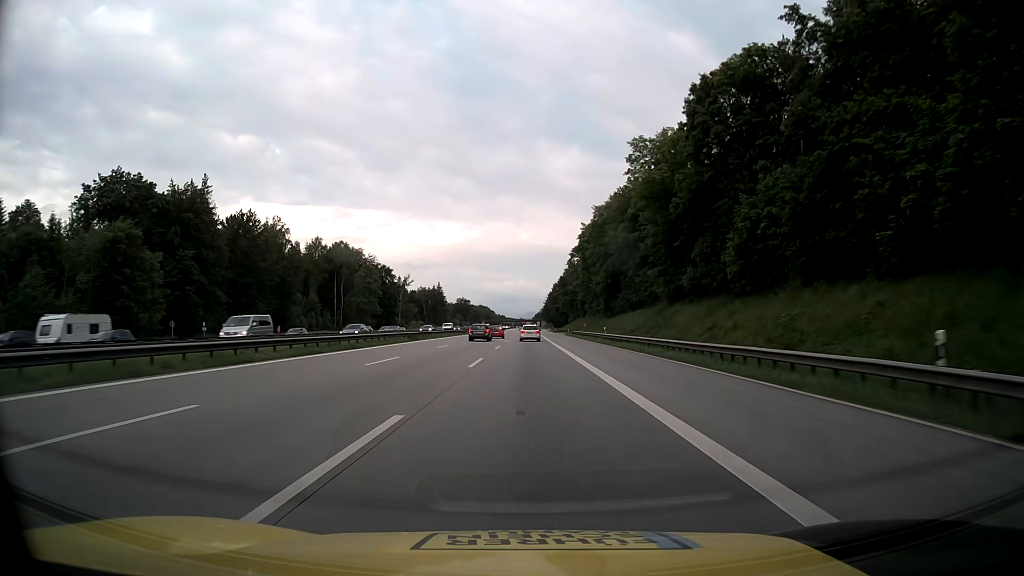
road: motorway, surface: asphalt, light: Day
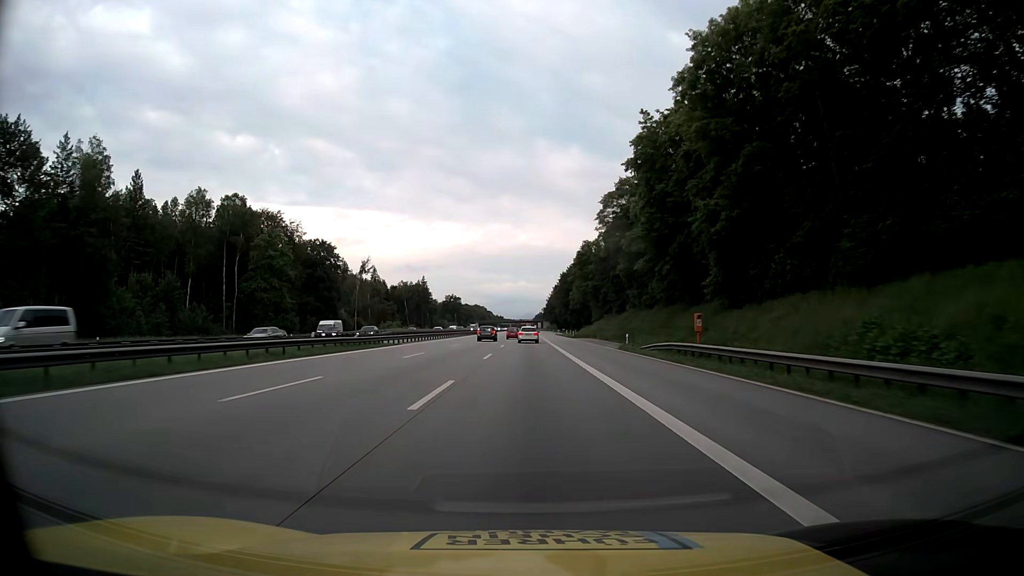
(0.0, +65.4) m; 0°
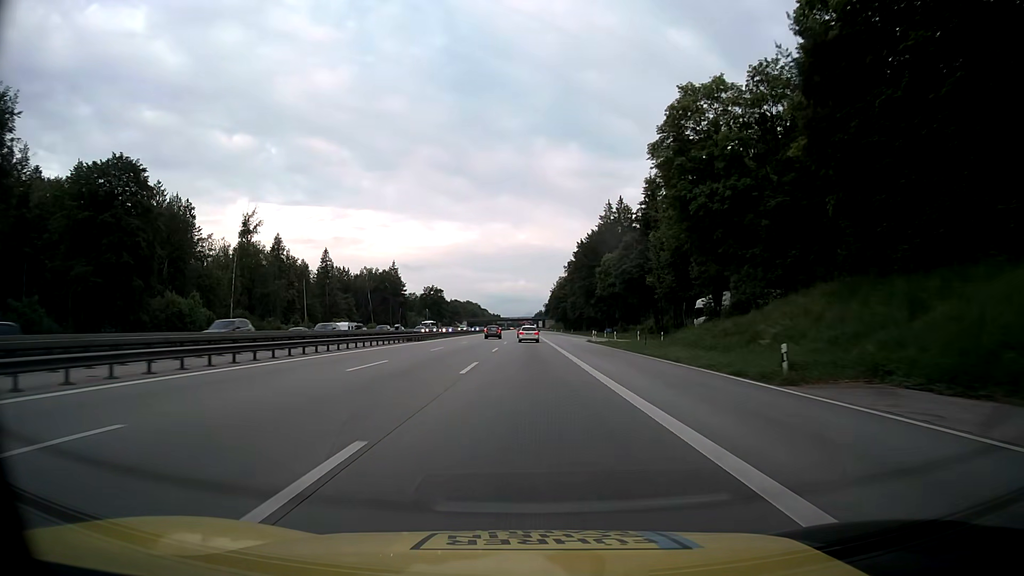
(+0.1, +81.6) m; 0°
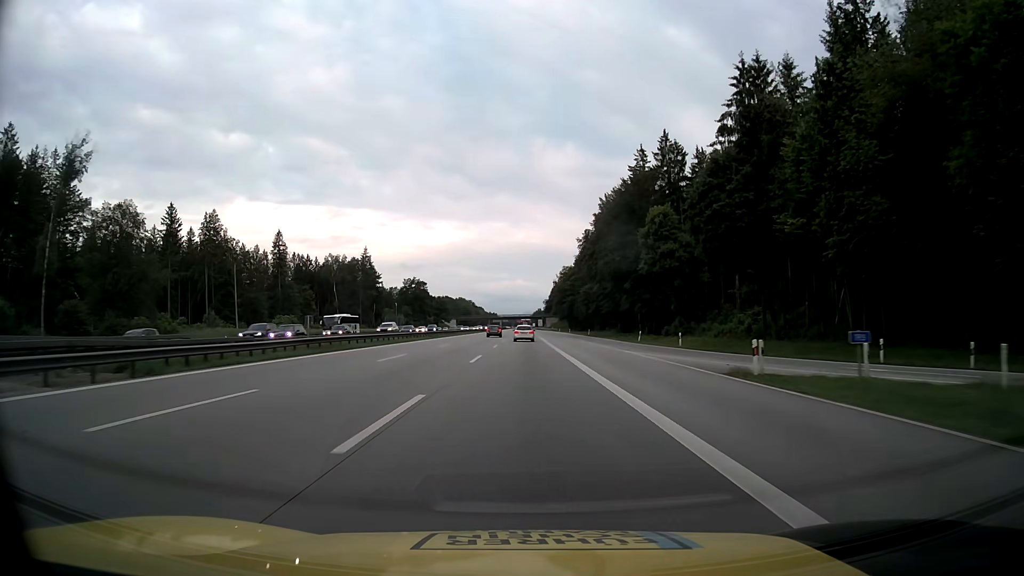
(0.0, +48.9) m; 0°
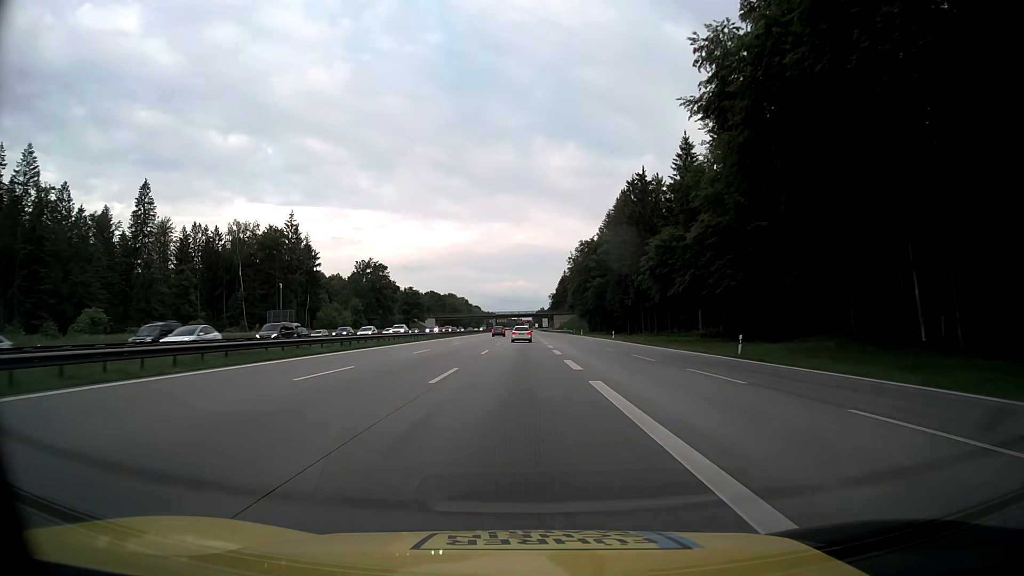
(-0.4, +81.4) m; 0°
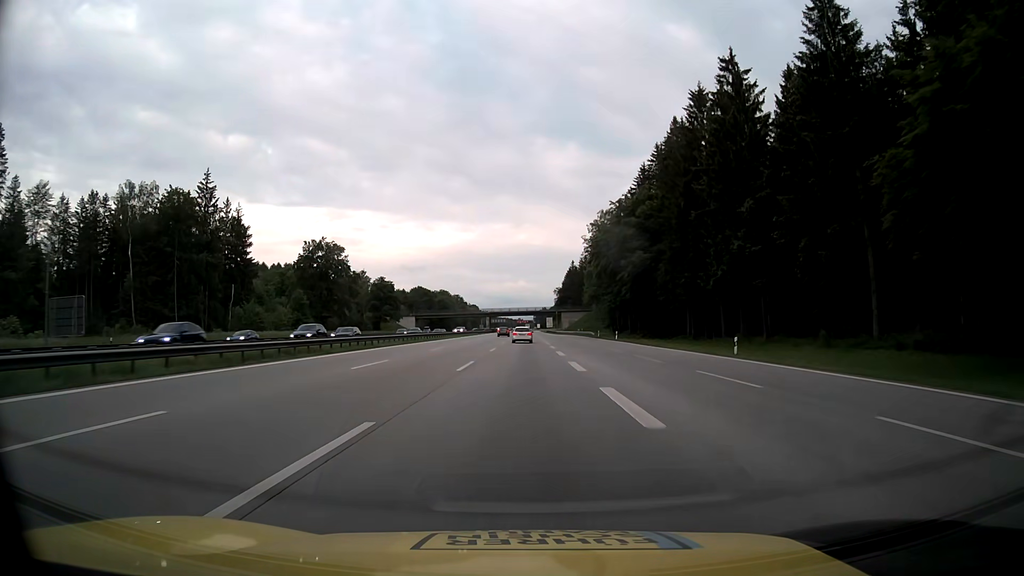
(-0.1, +48.9) m; 0°
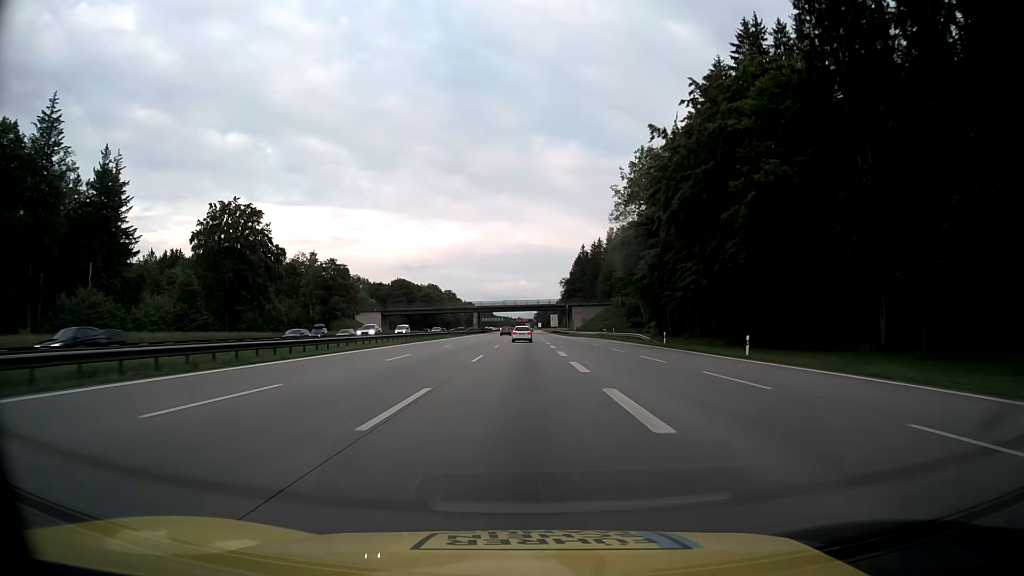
(0.0, +48.9) m; 0°
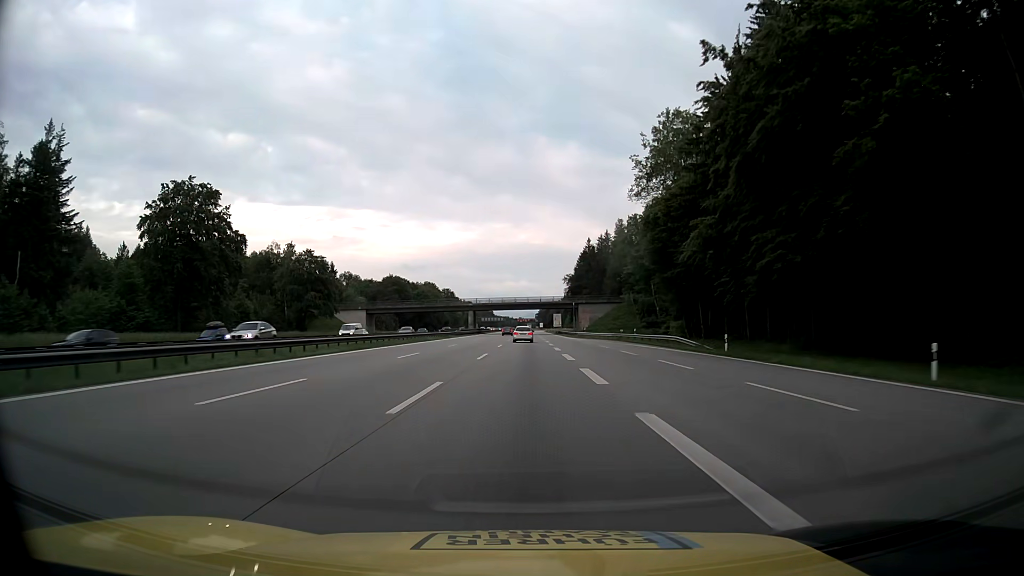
(0.0, +16.3) m; 0°
(0, +10) (0, +20) (0, +30) (0, +40) (0, +50) (0, +60) (0, +70) (0, +80) (0, +90) (0, +100) m
